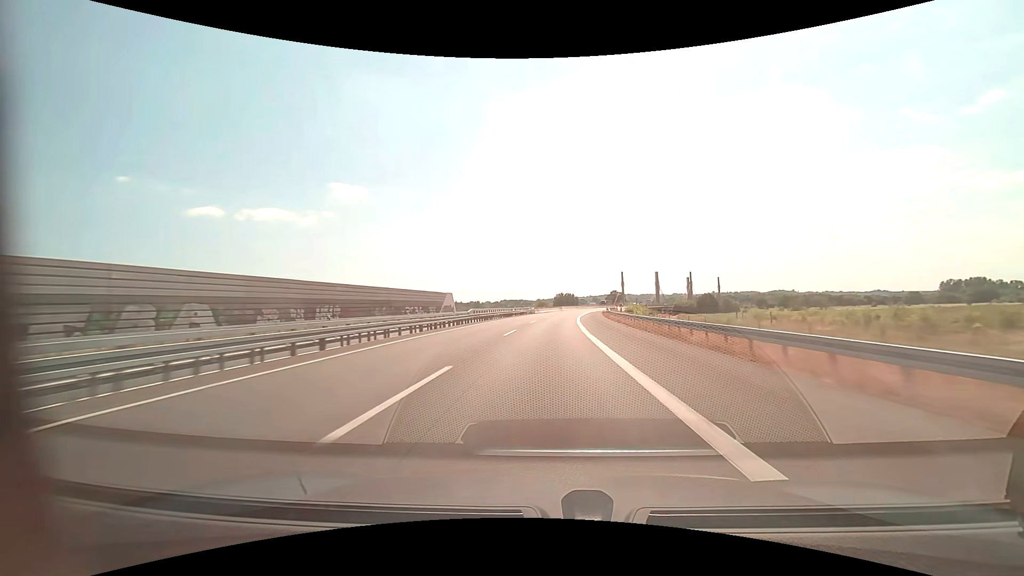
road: motorway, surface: asphalt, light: Day
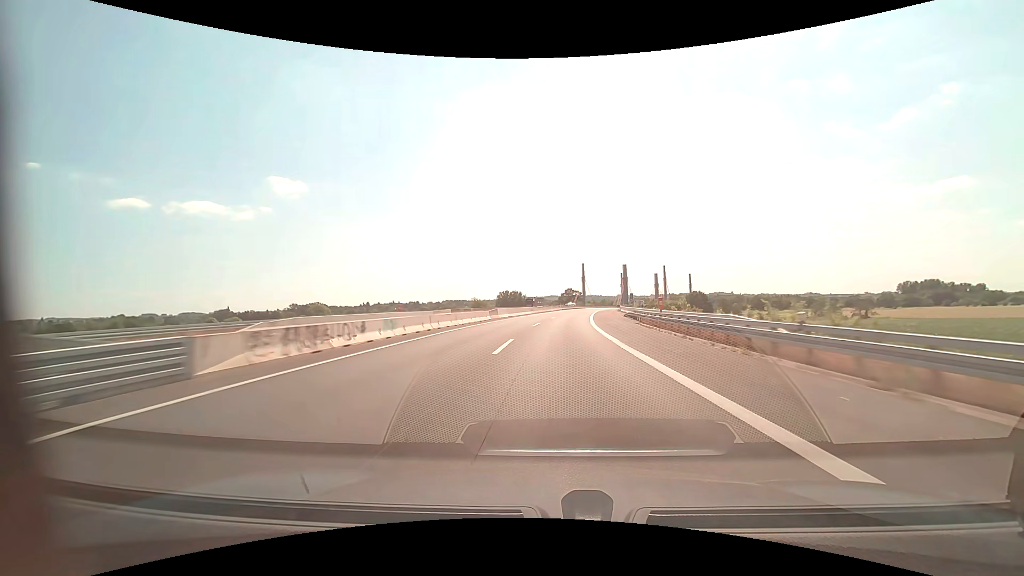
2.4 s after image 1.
(+3.5, +82.1) m; +6°
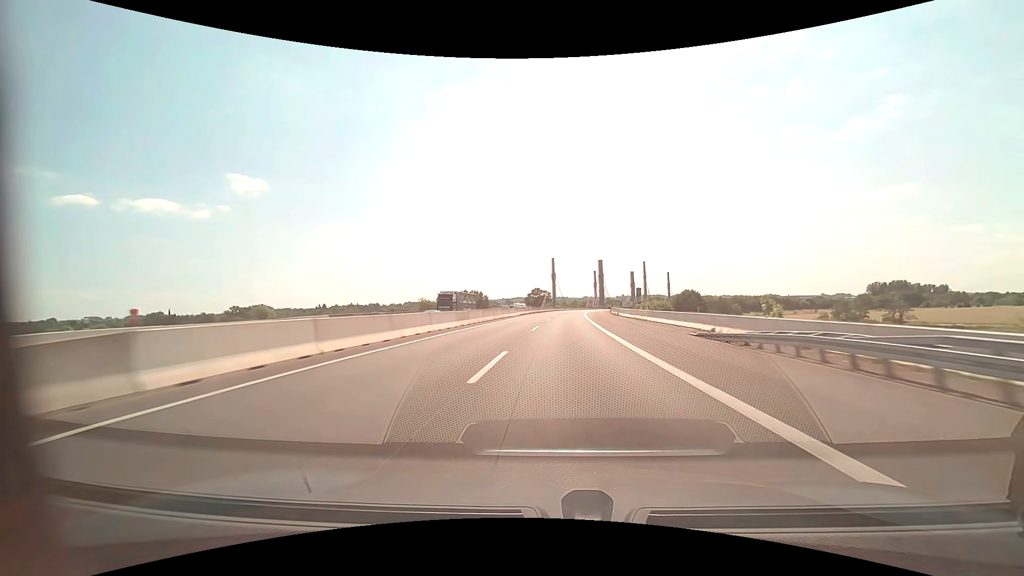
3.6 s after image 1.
(+1.4, +41.2) m; +4°
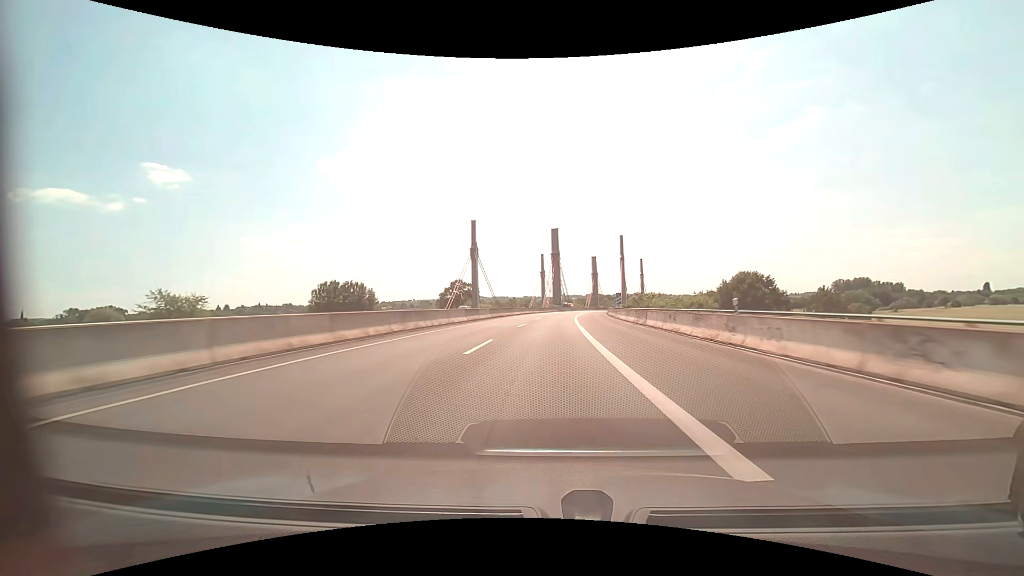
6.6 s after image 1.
(+7.3, +103.4) m; +7°
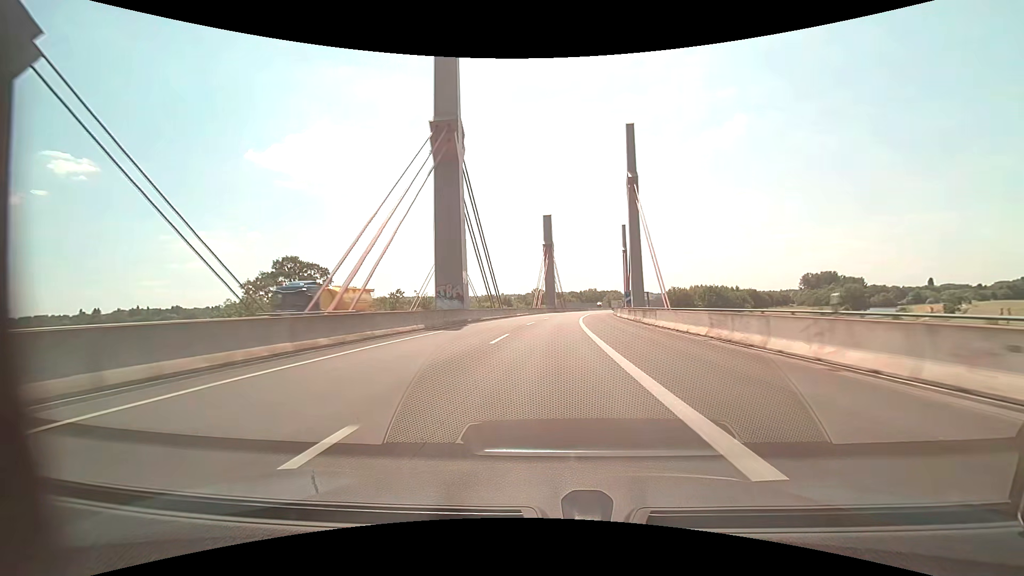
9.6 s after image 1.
(+6.7, +104.4) m; +7°
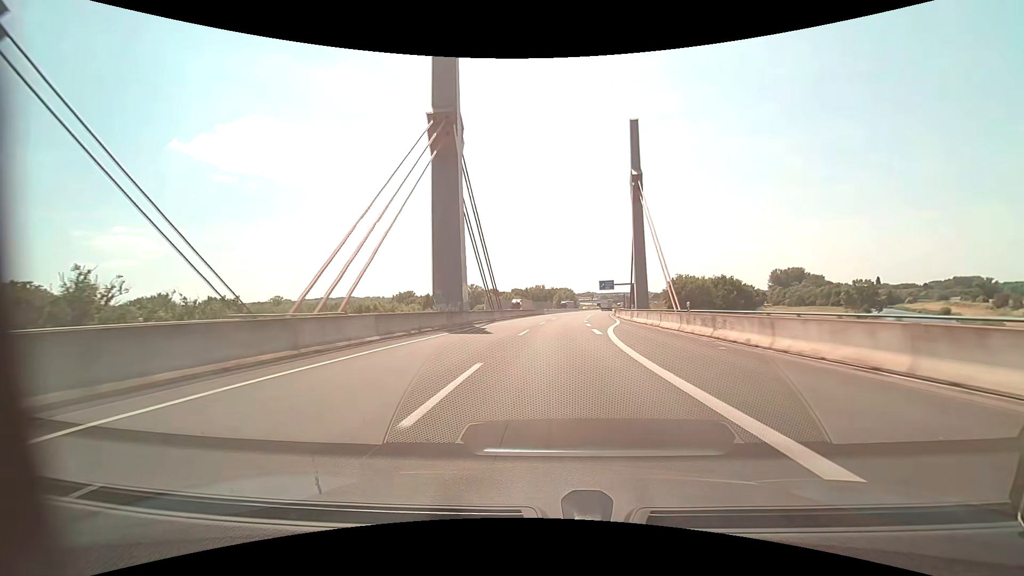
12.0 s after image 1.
(+4.7, +84.3) m; +6°
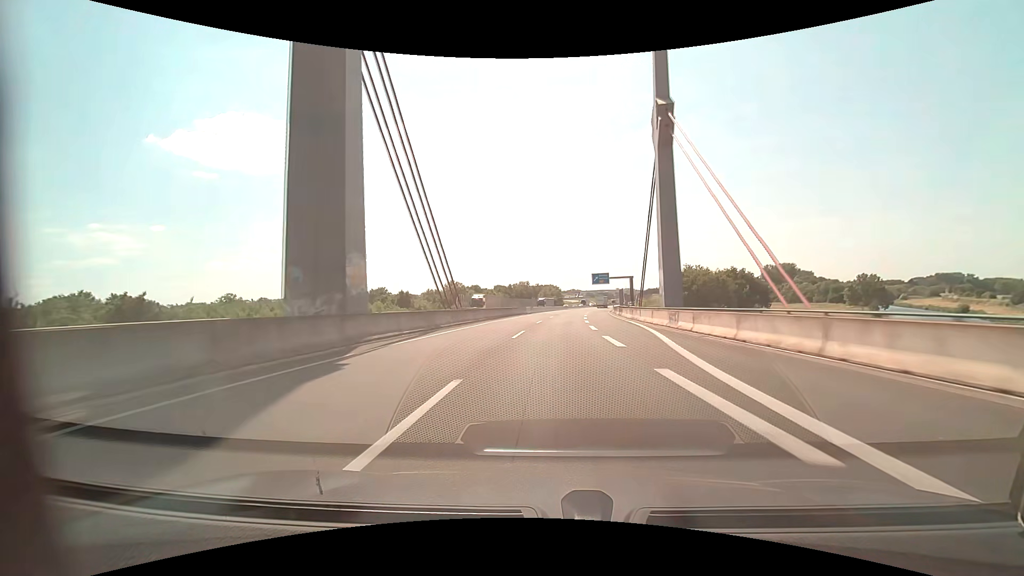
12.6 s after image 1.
(+0.3, +21.1) m; +2°
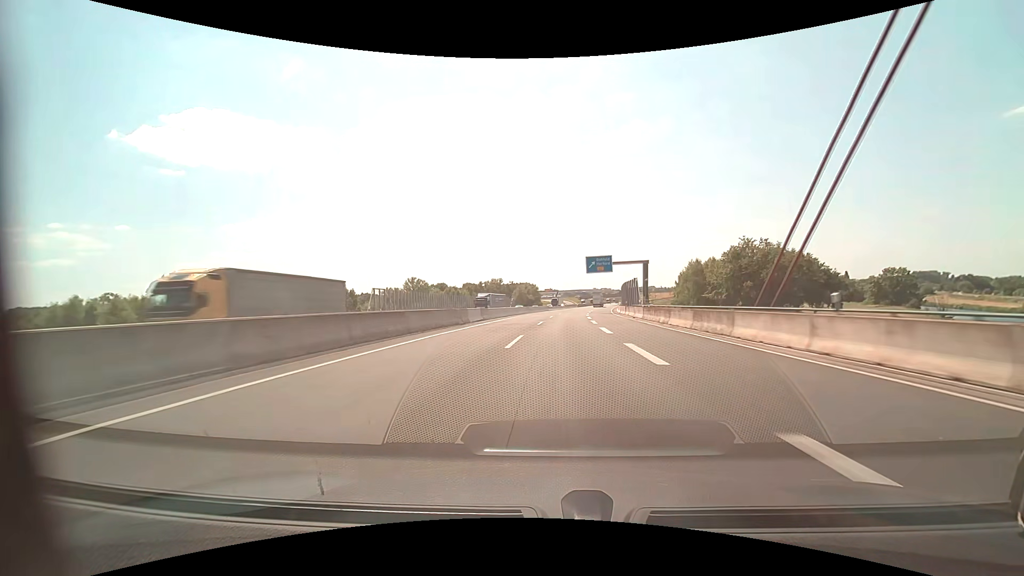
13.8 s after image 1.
(+1.1, +41.3) m; +3°
(0, +10) (0, +20) (0, +30) (+1, +40) (+1, +50) (+2, +60) (+3, +70) (+4, +80) (+5, +90) (+6, +100) m
